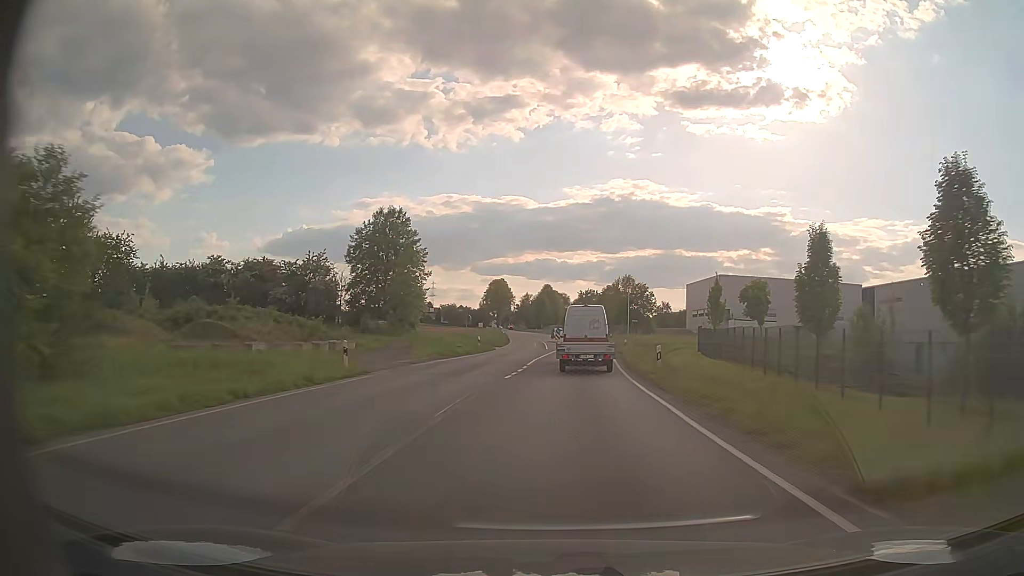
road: secondary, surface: asphalt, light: Day
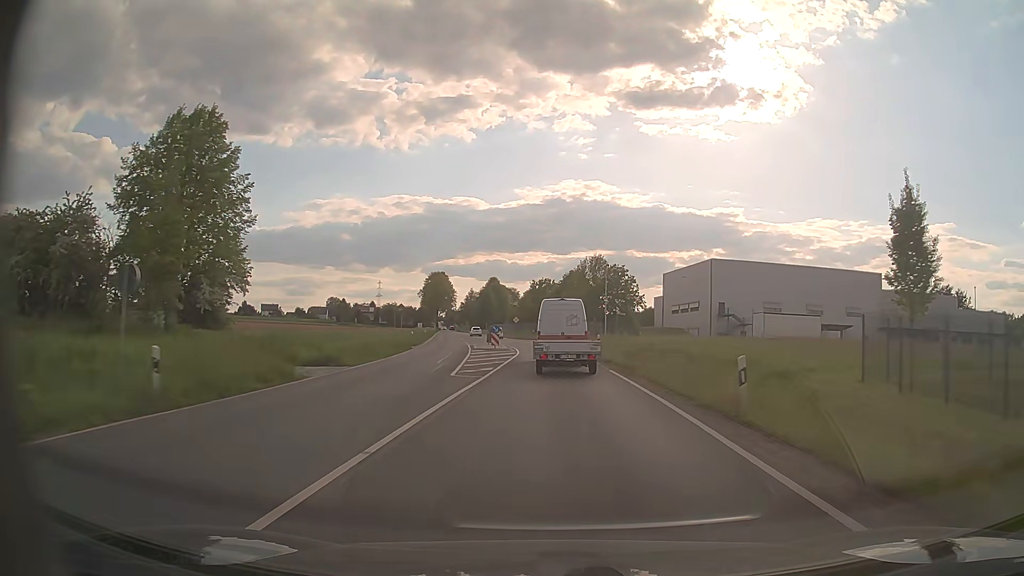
(+1.4, +35.5) m; +4°
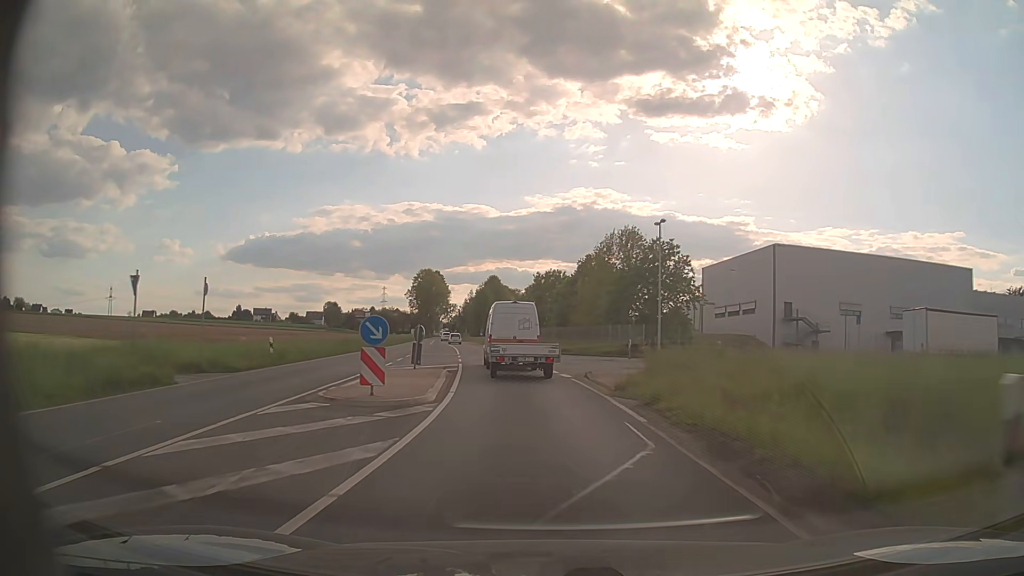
(+0.3, +32.0) m; 0°
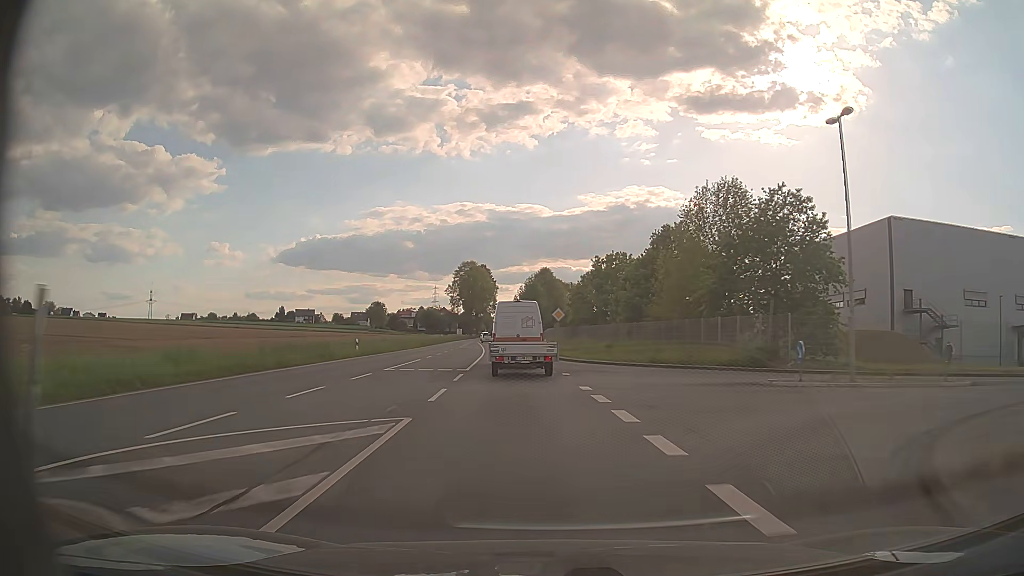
(-0.8, +20.5) m; -5°
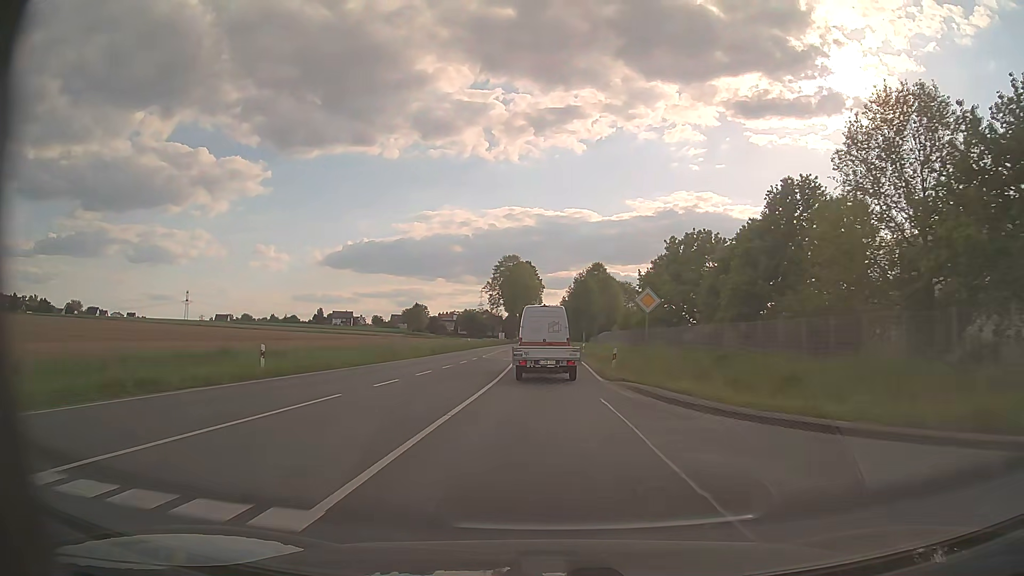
(-0.9, +20.8) m; -4°
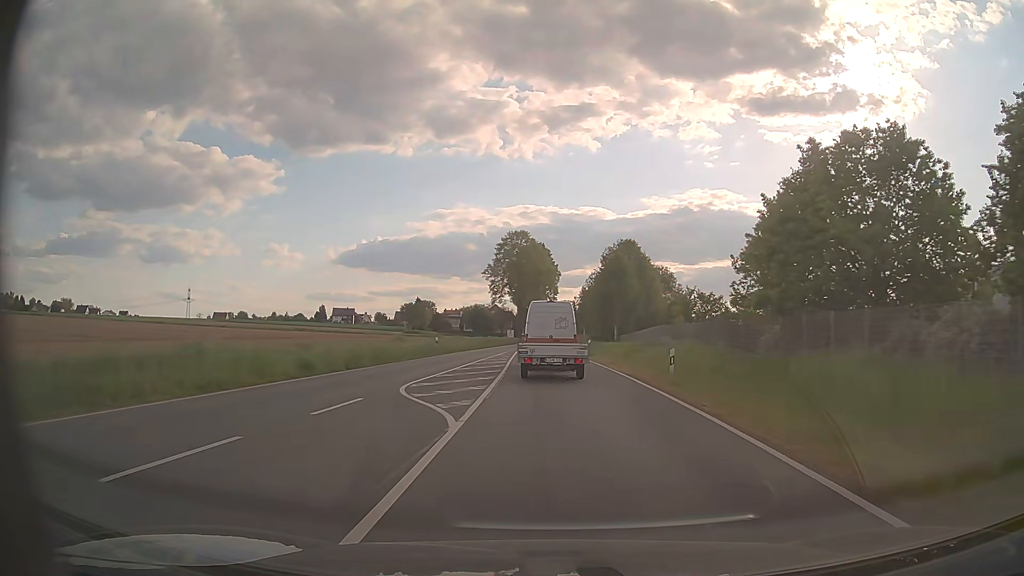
(-0.3, +31.2) m; -1°
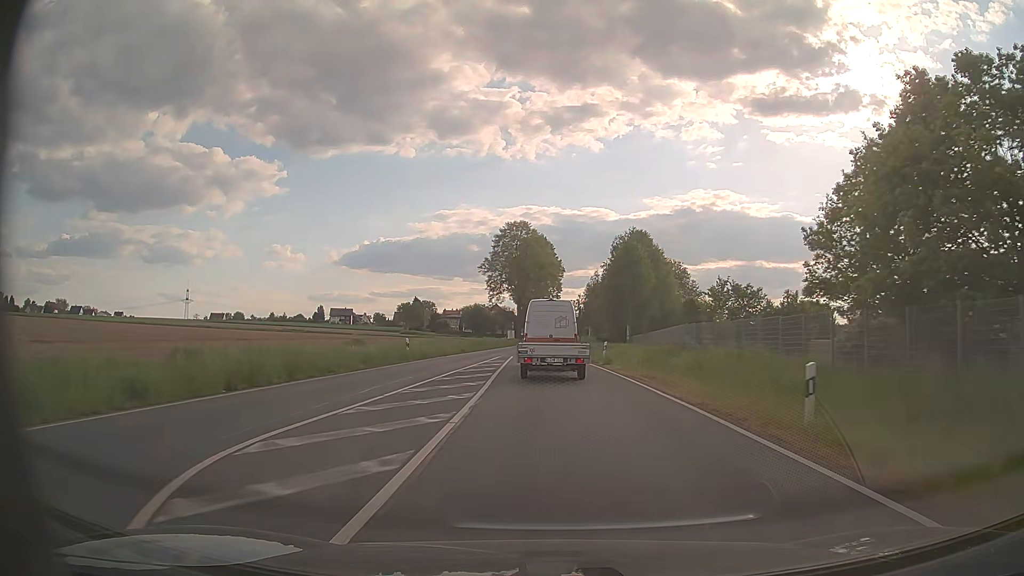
(0.0, +10.4) m; 0°
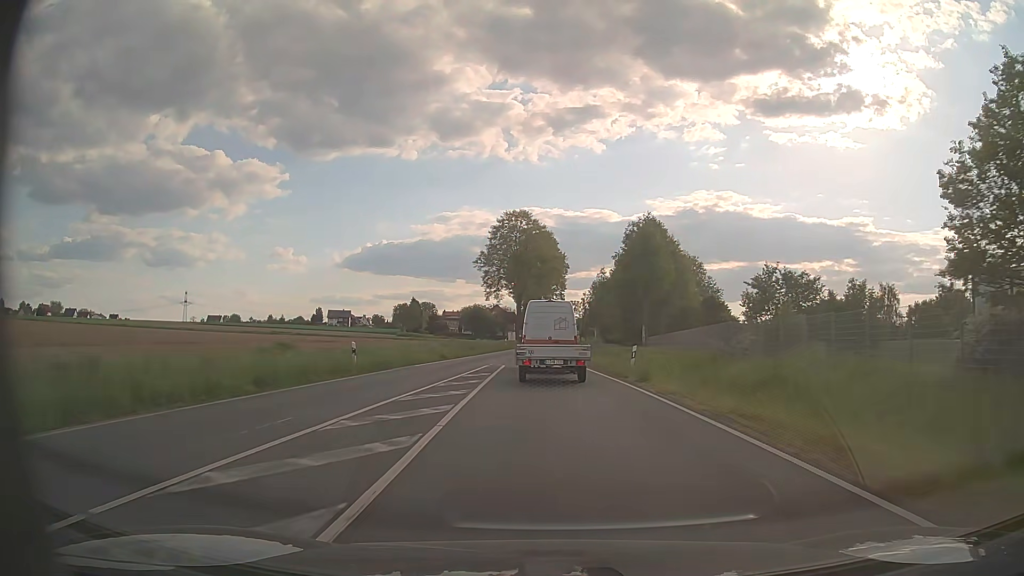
(0.0, +10.3) m; 0°
(0, +10) (0, +20) (0, +30) (0, +40) (0, +50) (0, +60) (0, +70) (0, +80) (+1, +90) (+1, +100) m
